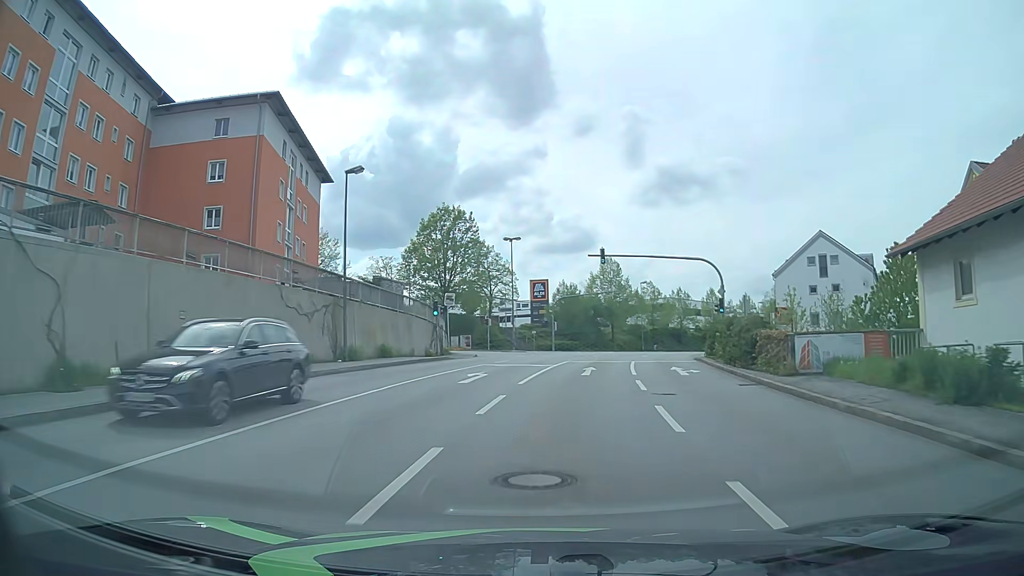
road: tertiary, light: Day
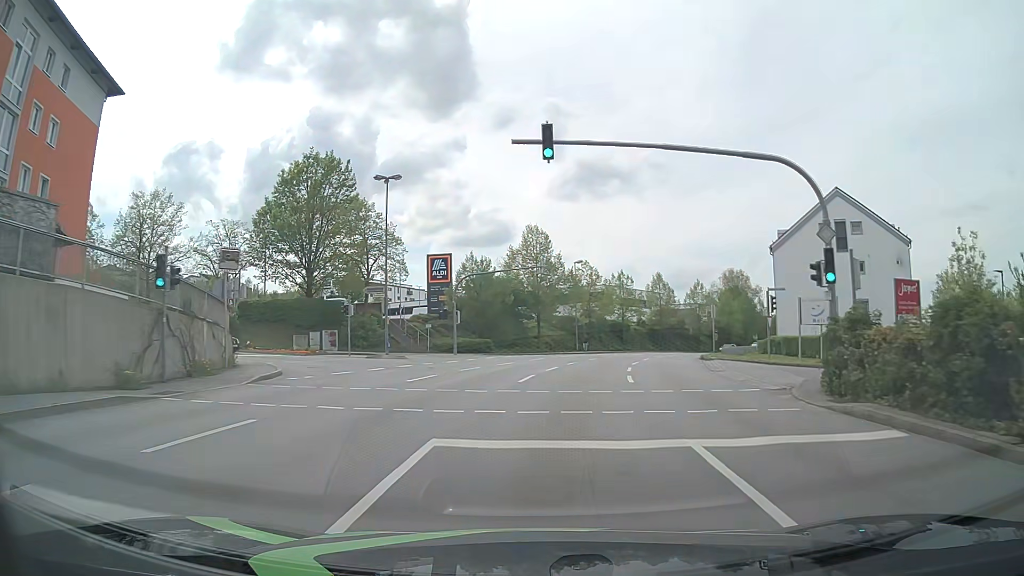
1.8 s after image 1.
(+1.7, +22.9) m; +8°
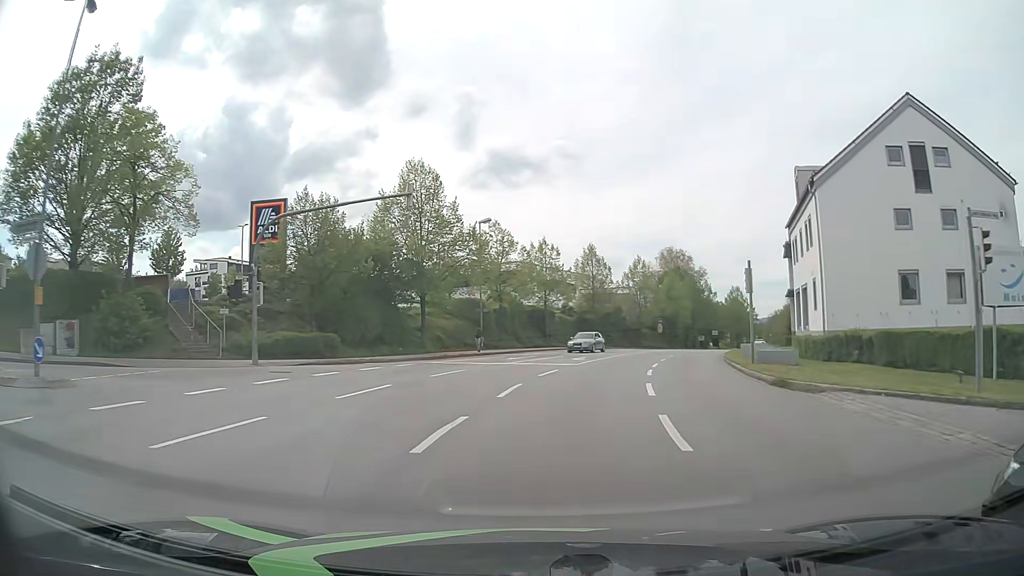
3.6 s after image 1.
(+1.5, +23.2) m; +8°
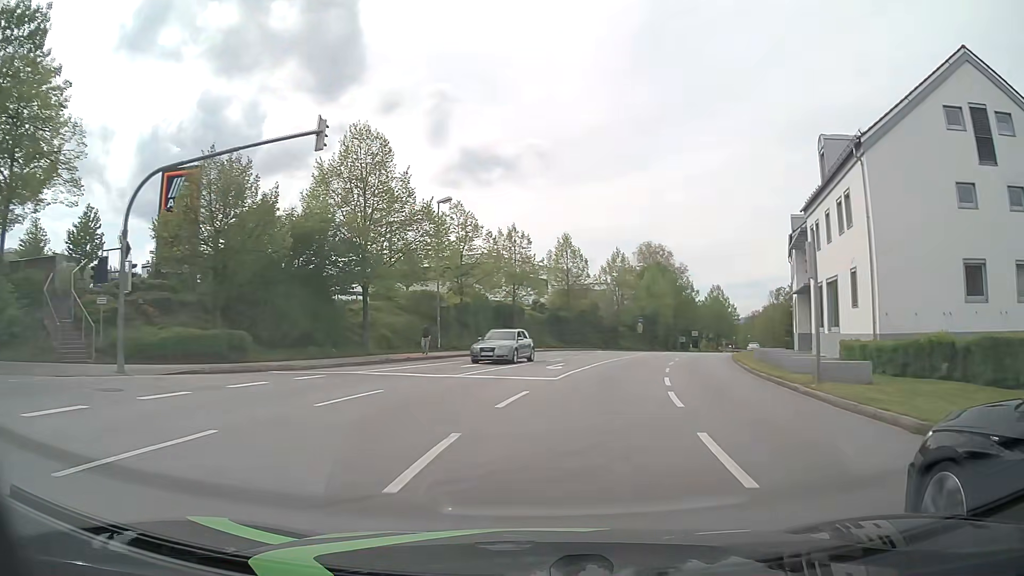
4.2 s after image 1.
(+0.1, +7.8) m; +3°
(0, +10) (+1, +20) (+3, +30) (+6, +39) (+9, +49) (+13, +58) (+17, +67) (+21, +77) (+25, +86) (+29, +95) m
